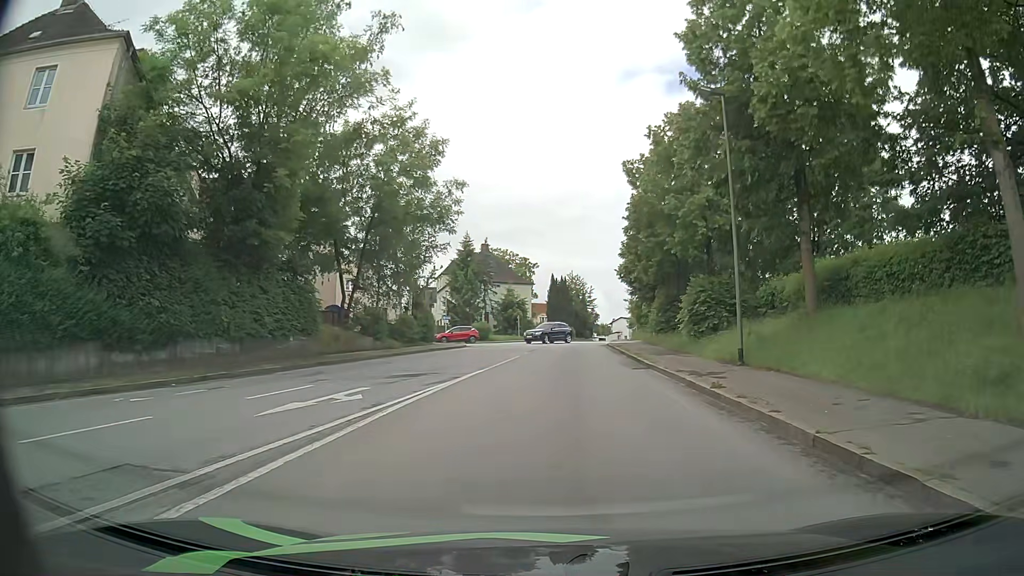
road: residential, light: Day
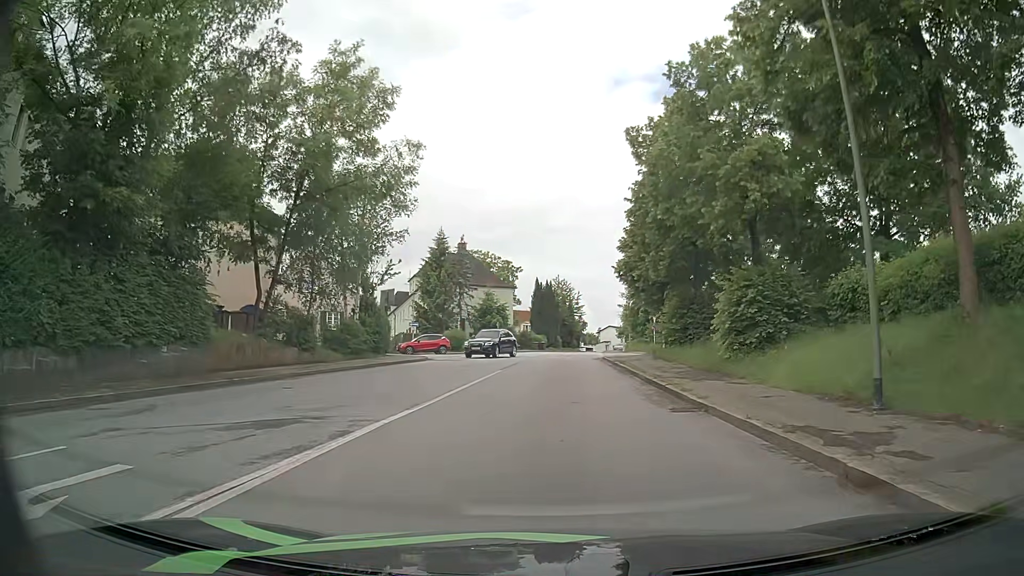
(0.0, +8.7) m; 0°
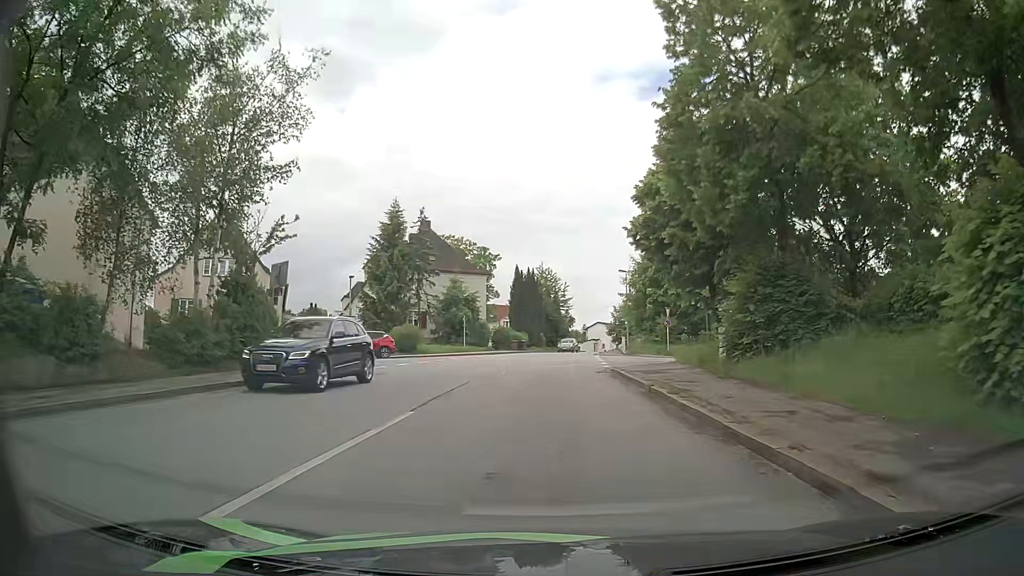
(+0.3, +13.8) m; +2°
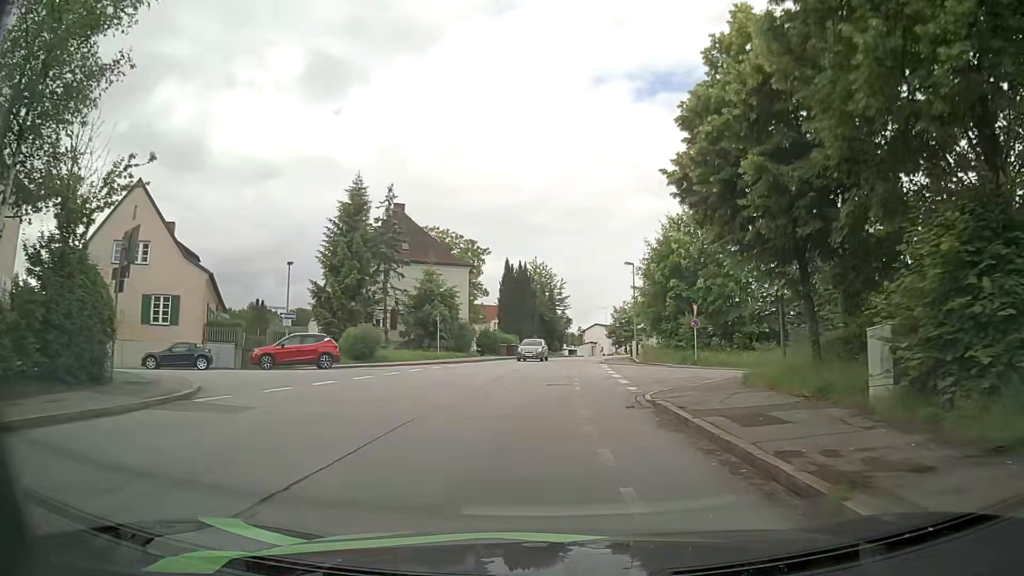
(0.0, +9.7) m; 0°
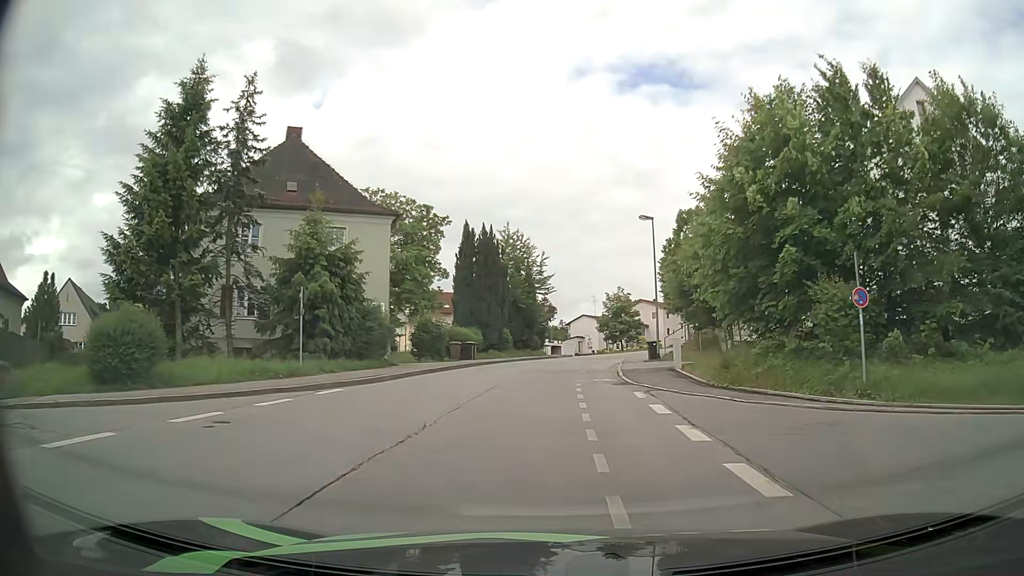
(+0.3, +20.3) m; +2°
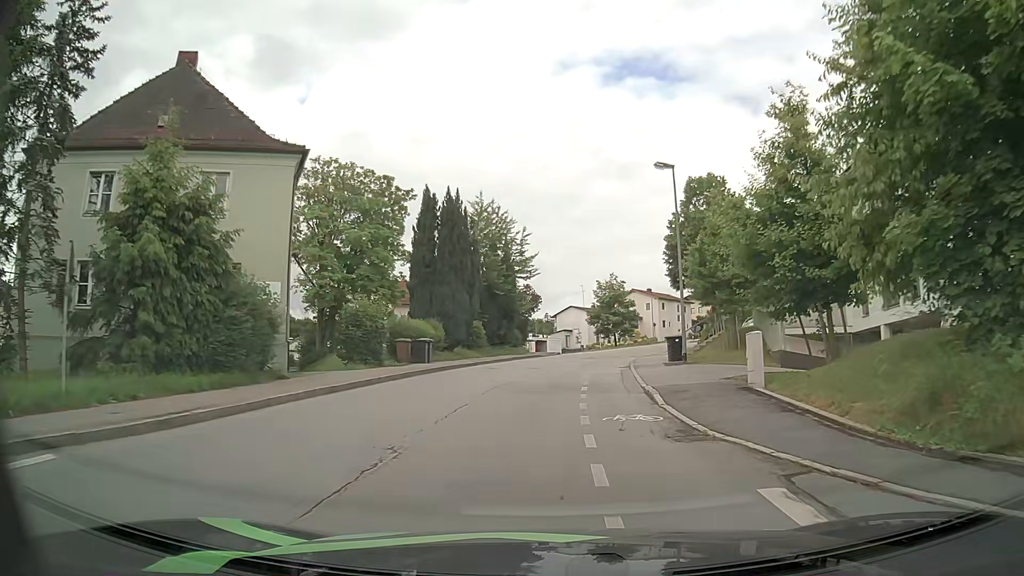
(0.0, +10.7) m; +1°
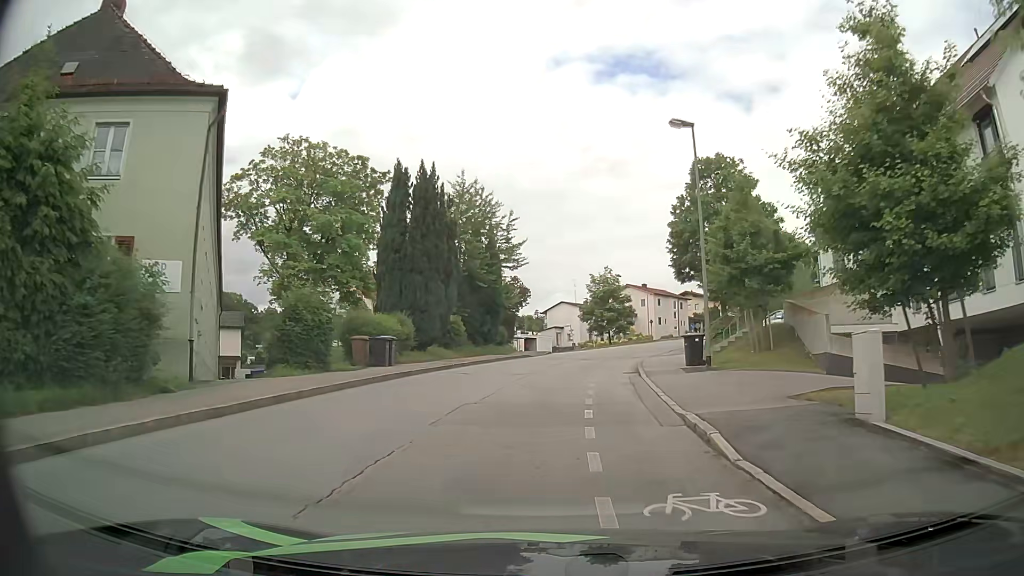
(0.0, +5.5) m; +1°
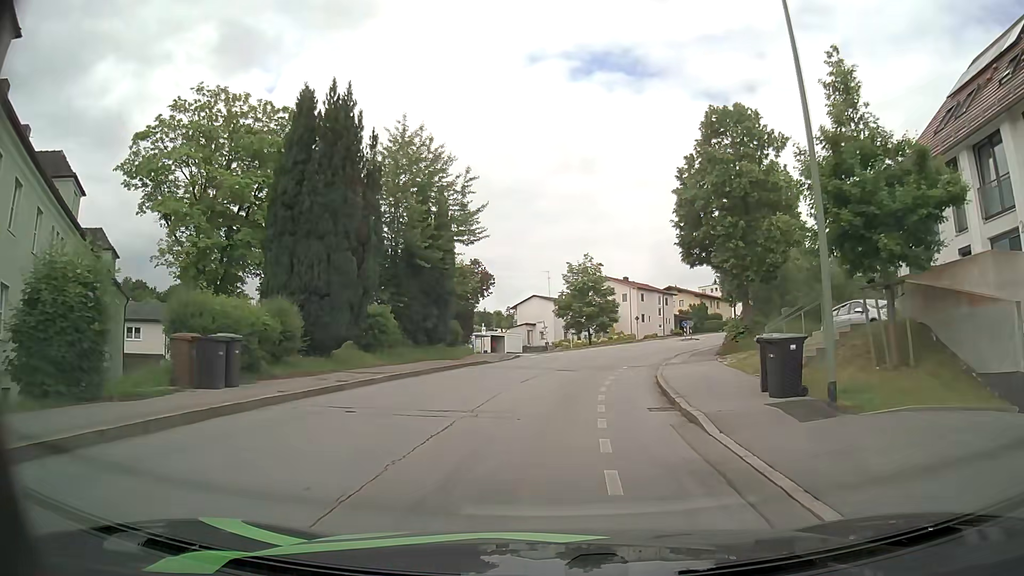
(+0.2, +10.9) m; +2°
(0, +10) (+1, +20) (+3, +30) (+5, +40) (+8, +49) (+12, +58) (+16, +67) (+20, +77) (+24, +86) (+28, +95) m
